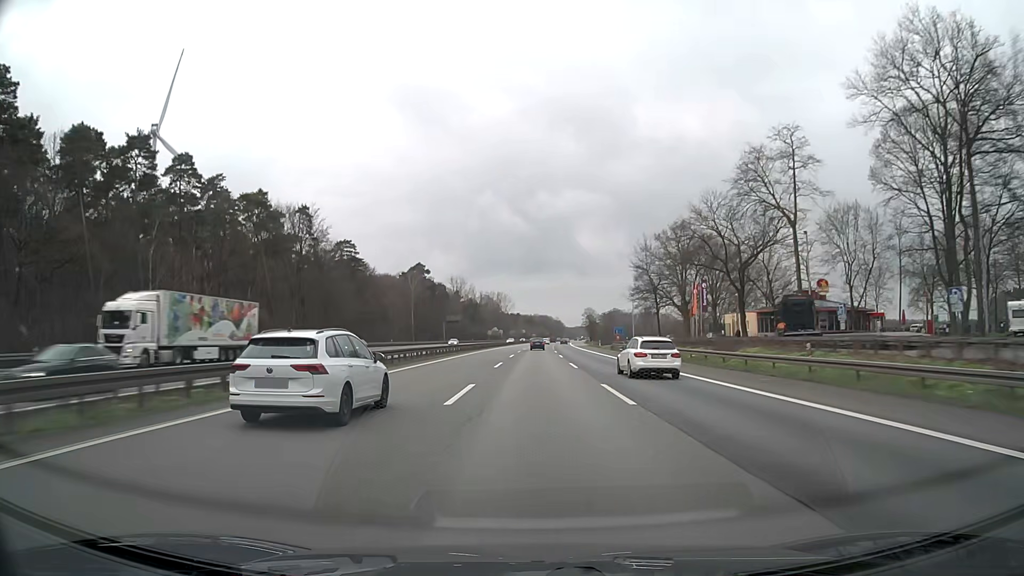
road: motorway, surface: asphalt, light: Day
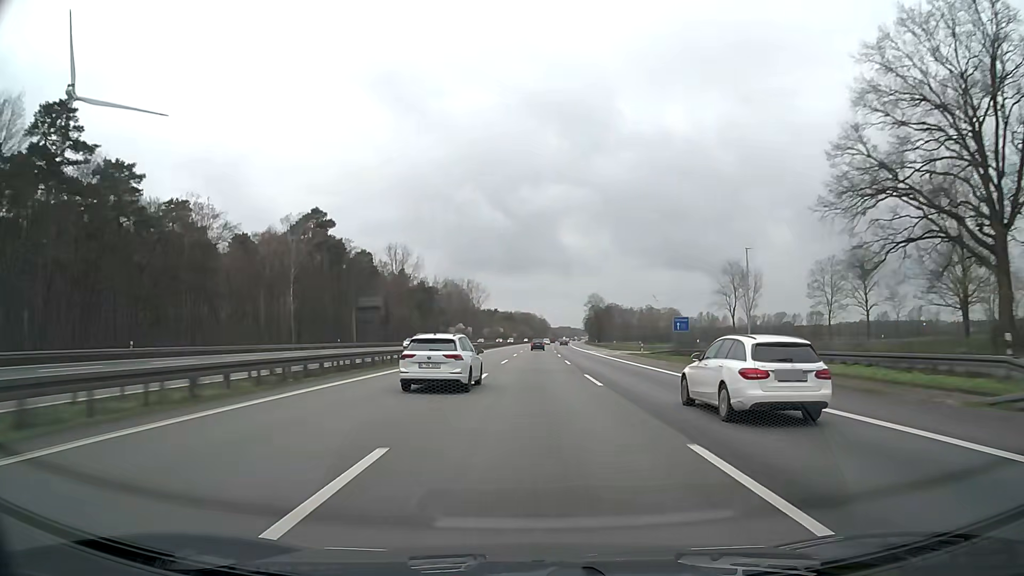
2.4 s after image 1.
(+1.1, +83.8) m; +2°
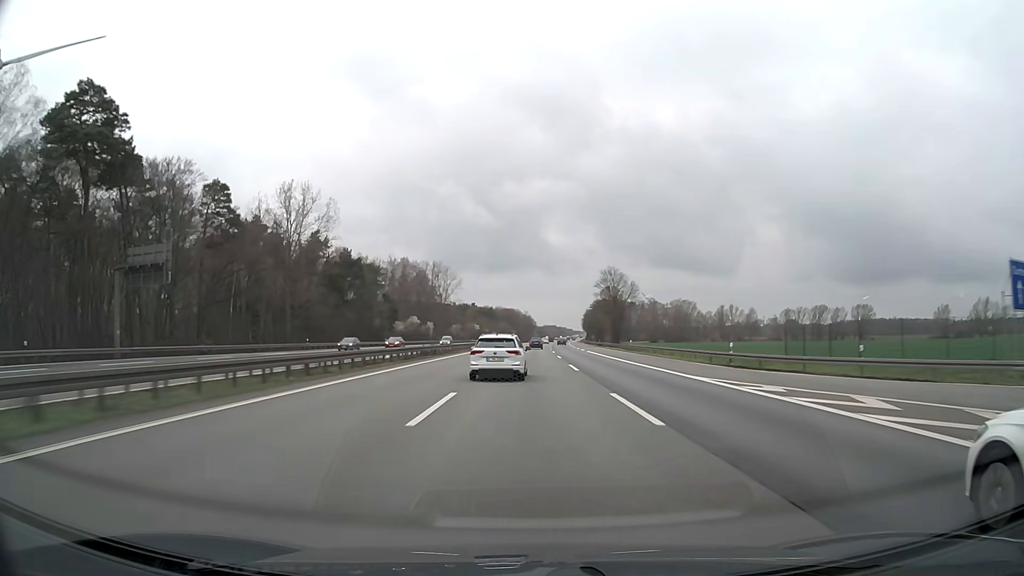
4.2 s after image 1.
(+0.6, +63.7) m; +1°
(0, +10) (0, +20) (0, +30) (0, +40) (0, +50) (+1, +60) (+1, +70) (+1, +80) (+1, +90) (+1, +100) m
